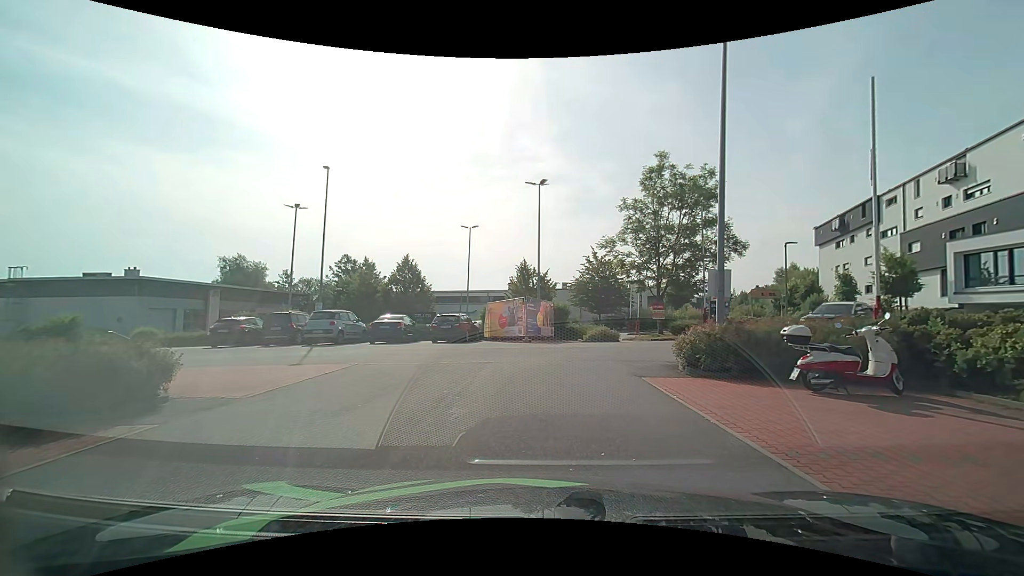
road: service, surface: asphalt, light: Day
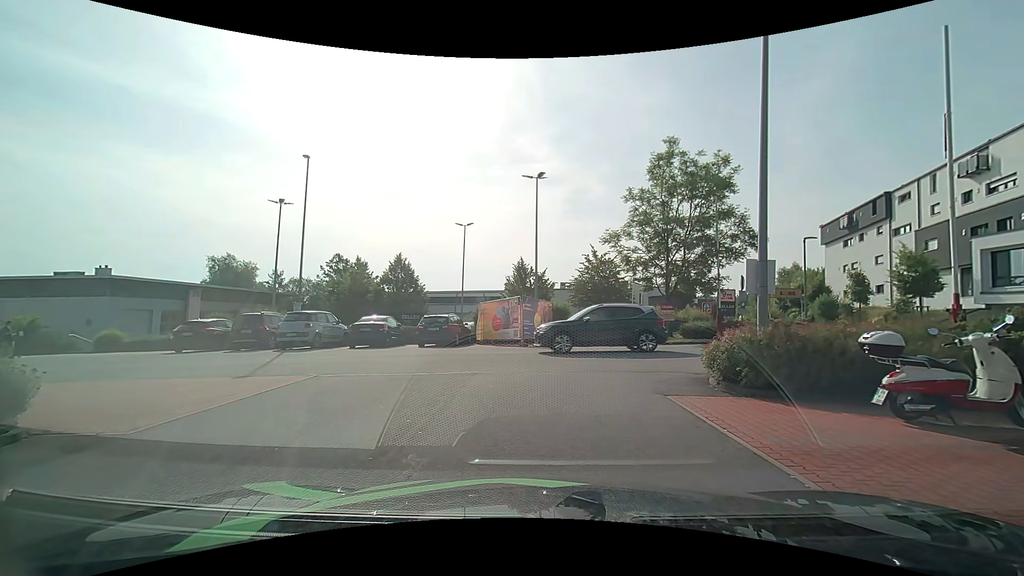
(0.0, +2.2) m; 0°
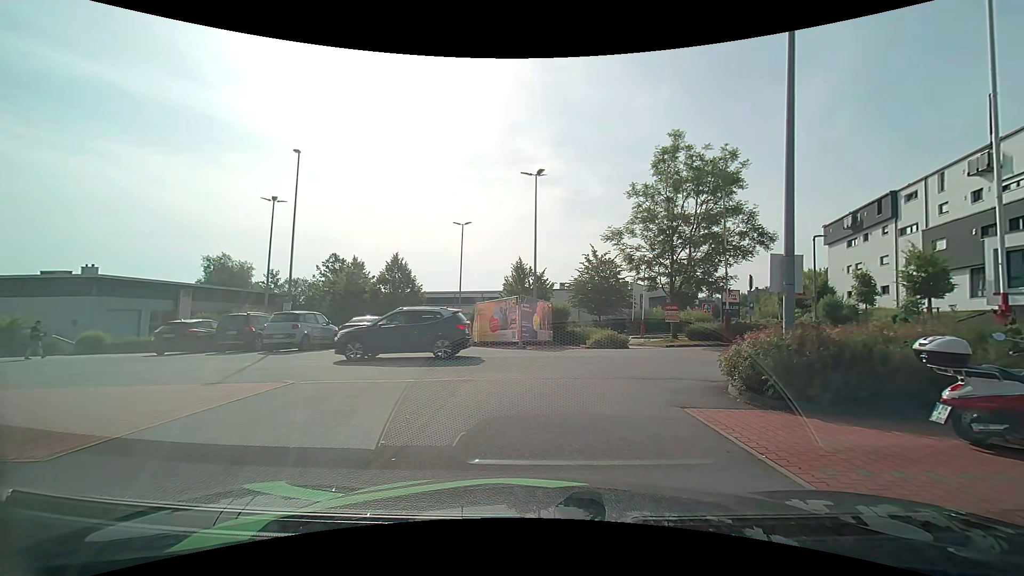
(0.0, +1.0) m; 0°
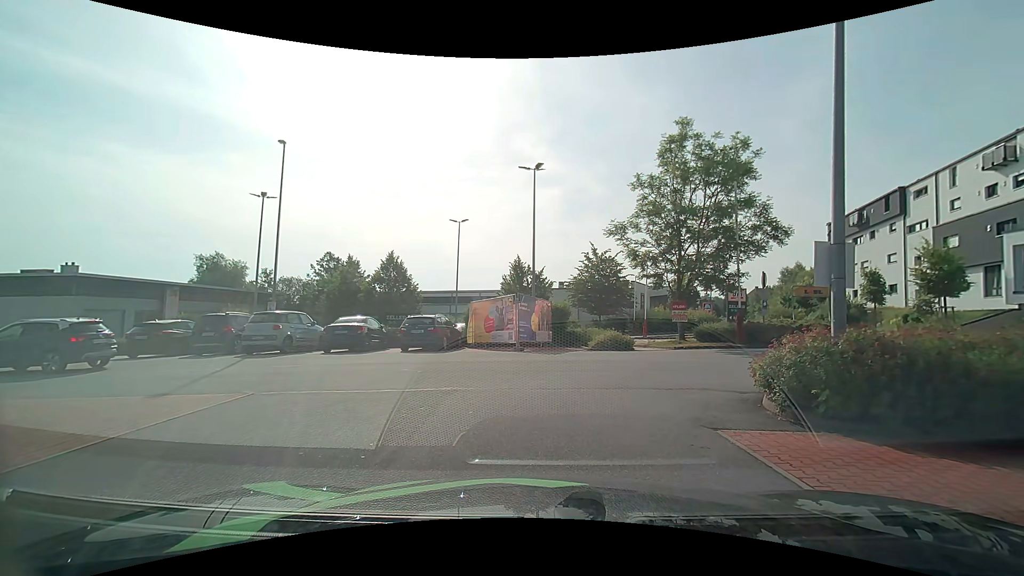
(0.0, +1.3) m; 0°
